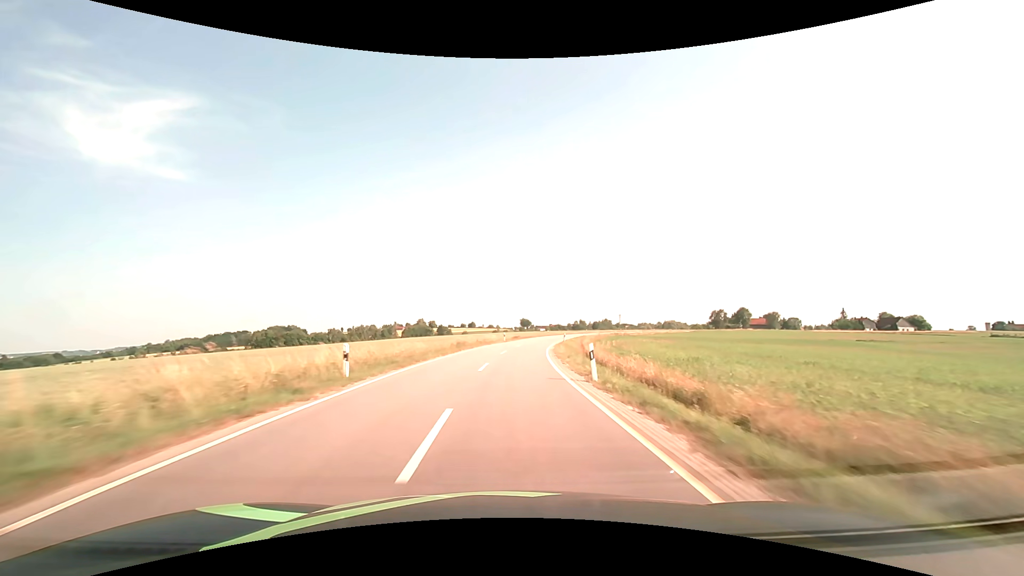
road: tertiary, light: Day
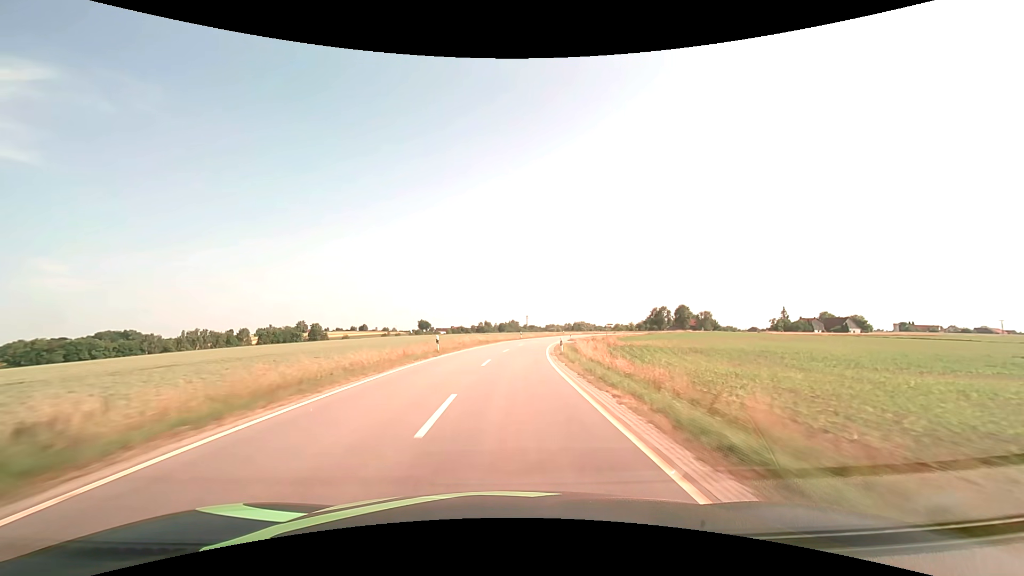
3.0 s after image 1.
(+6.6, +70.6) m; +11°
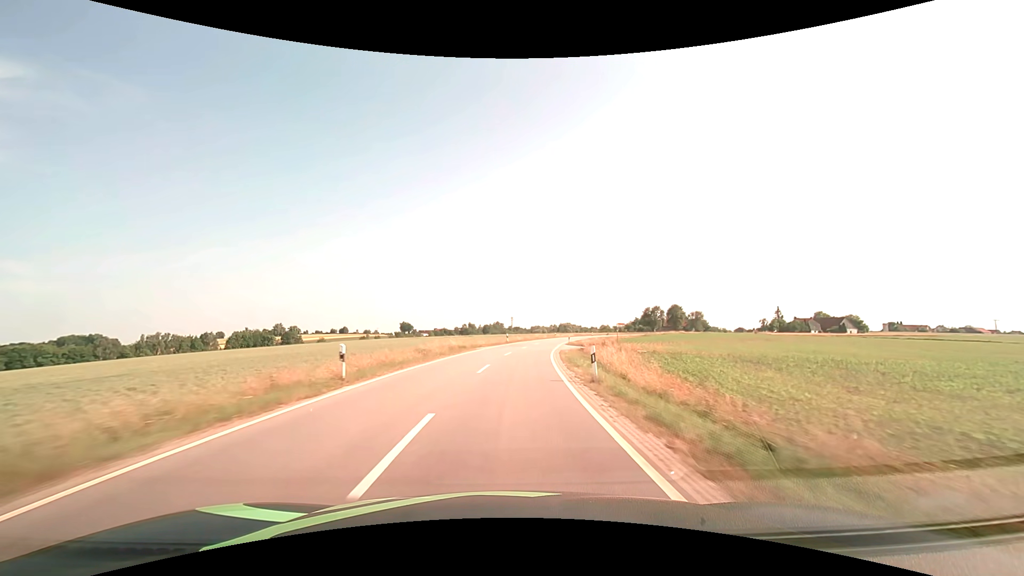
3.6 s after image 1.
(+0.2, +14.2) m; +2°
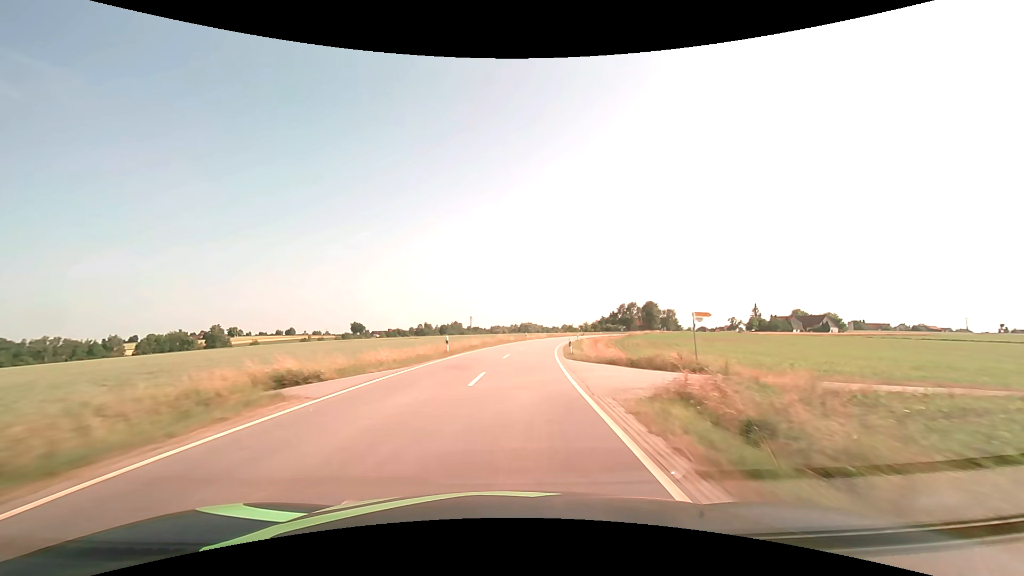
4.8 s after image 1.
(+1.2, +28.3) m; +5°
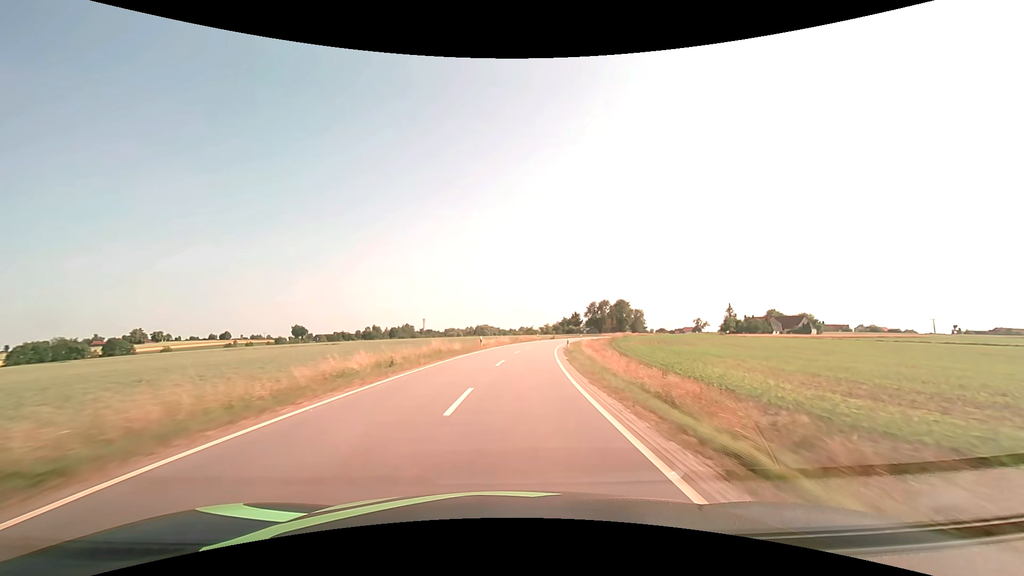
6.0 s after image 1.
(+1.2, +28.3) m; +5°
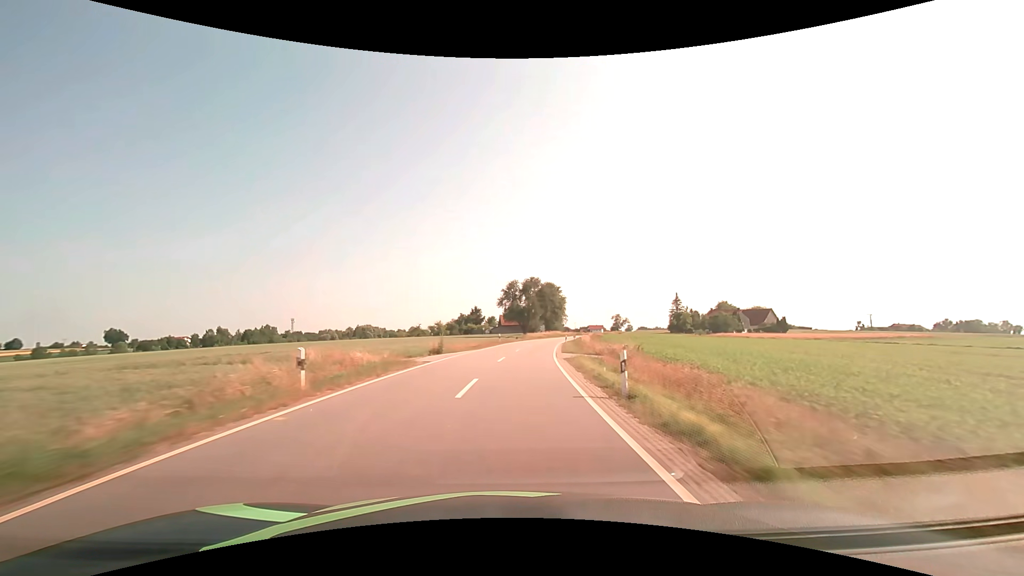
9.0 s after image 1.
(+7.4, +70.4) m; +12°
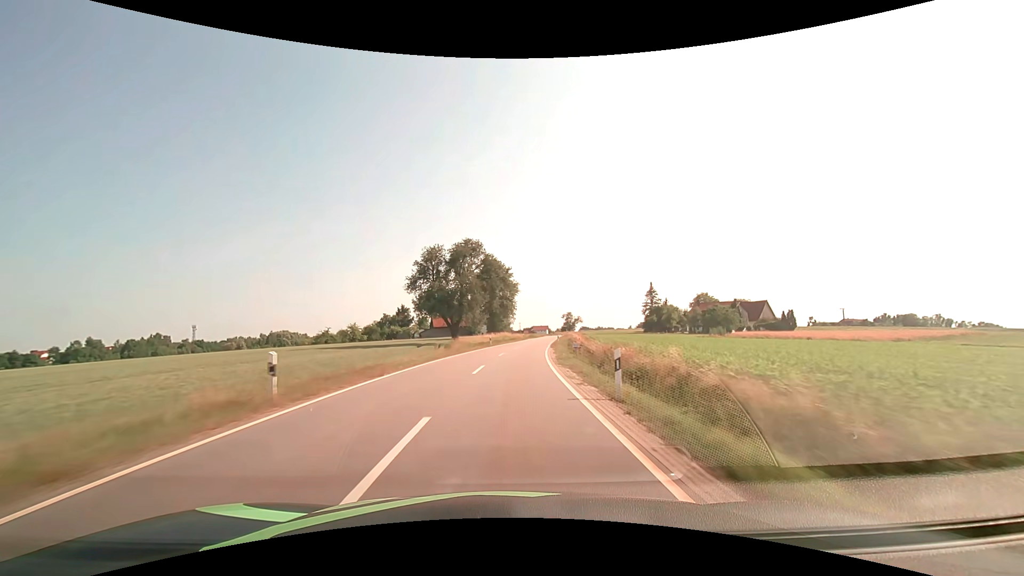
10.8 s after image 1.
(+2.7, +42.5) m; +7°
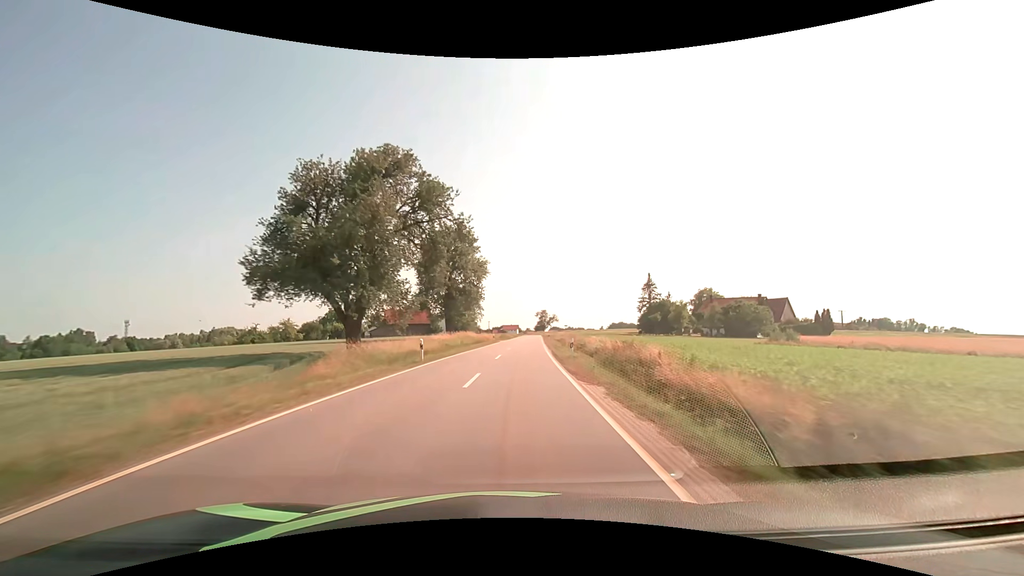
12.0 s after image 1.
(+0.8, +28.4) m; +3°
(0, +10) (+1, +20) (+1, +30) (+2, +40) (+2, +50) (+3, +60) (+4, +70) (+4, +80) (+5, +90) (+6, +100) m
